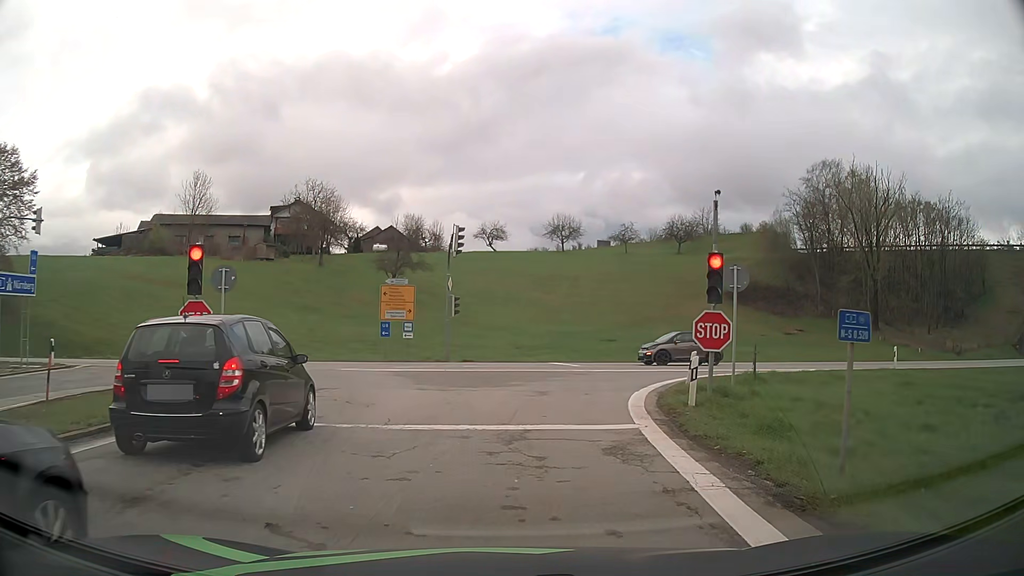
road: motorway_link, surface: asphalt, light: Day
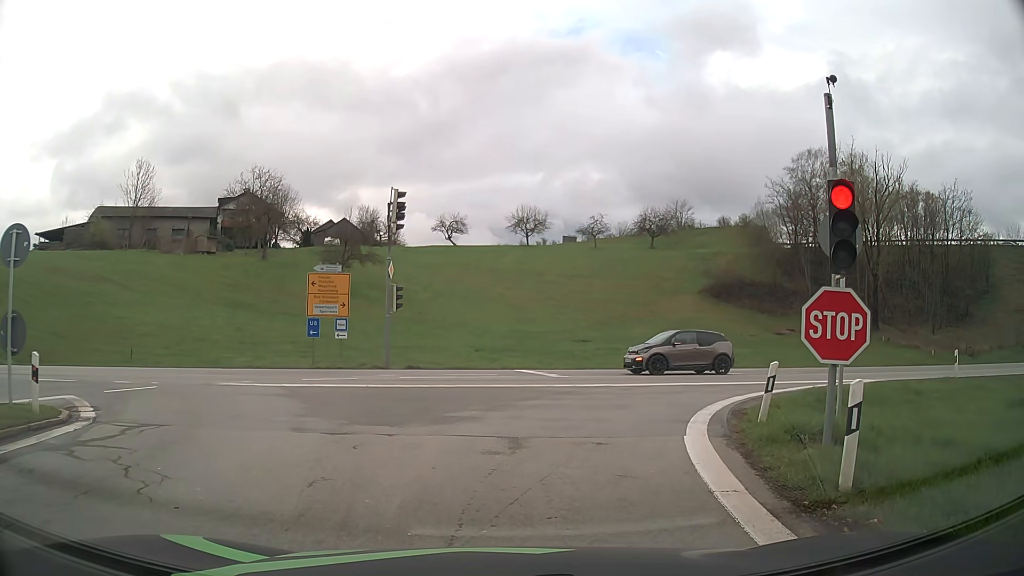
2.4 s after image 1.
(+0.2, +6.9) m; +2°
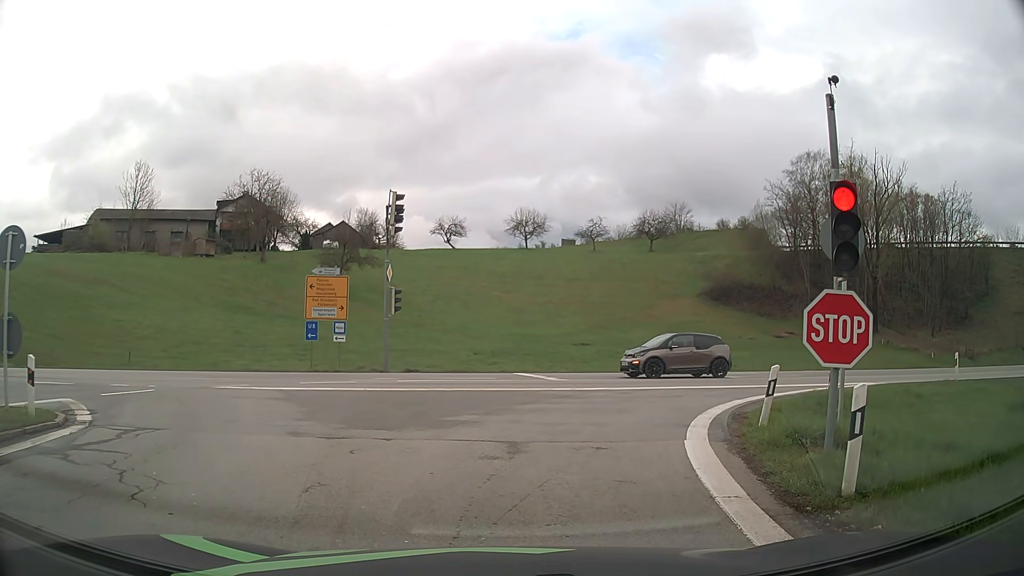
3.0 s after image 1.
(0.0, +0.1) m; 0°
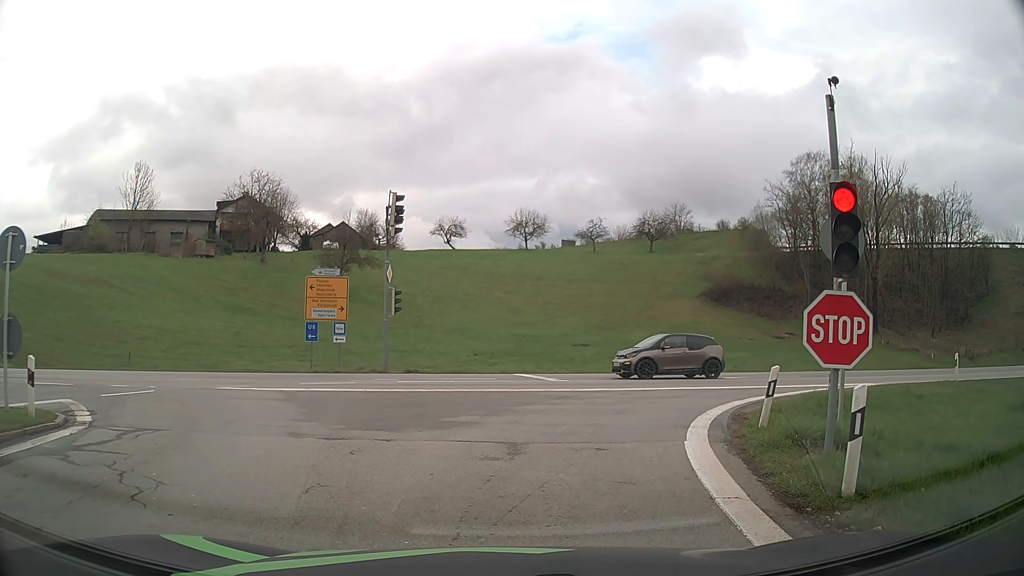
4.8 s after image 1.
(0.0, +0.1) m; 0°
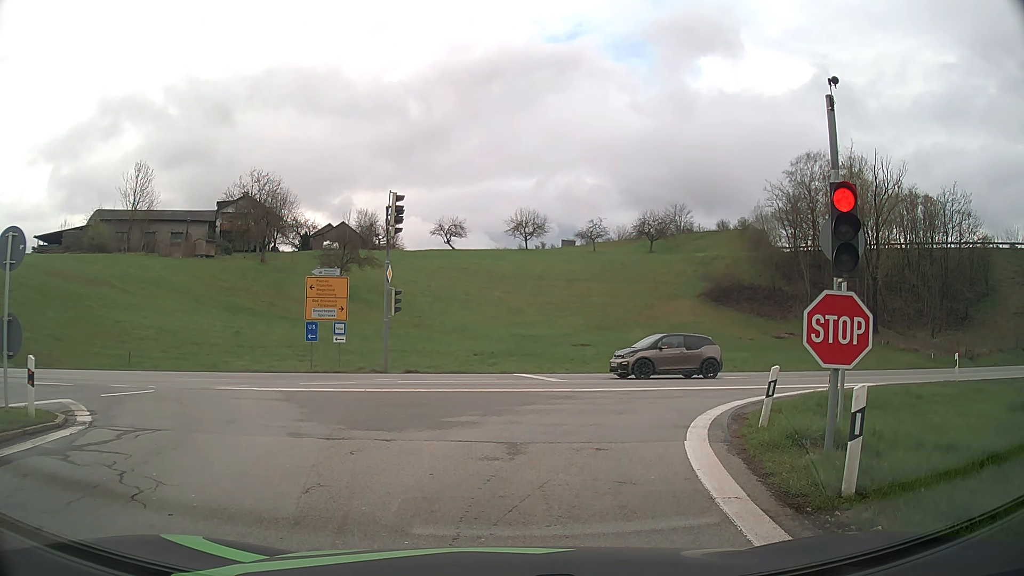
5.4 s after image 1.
(0.0, 0.0) m; 0°
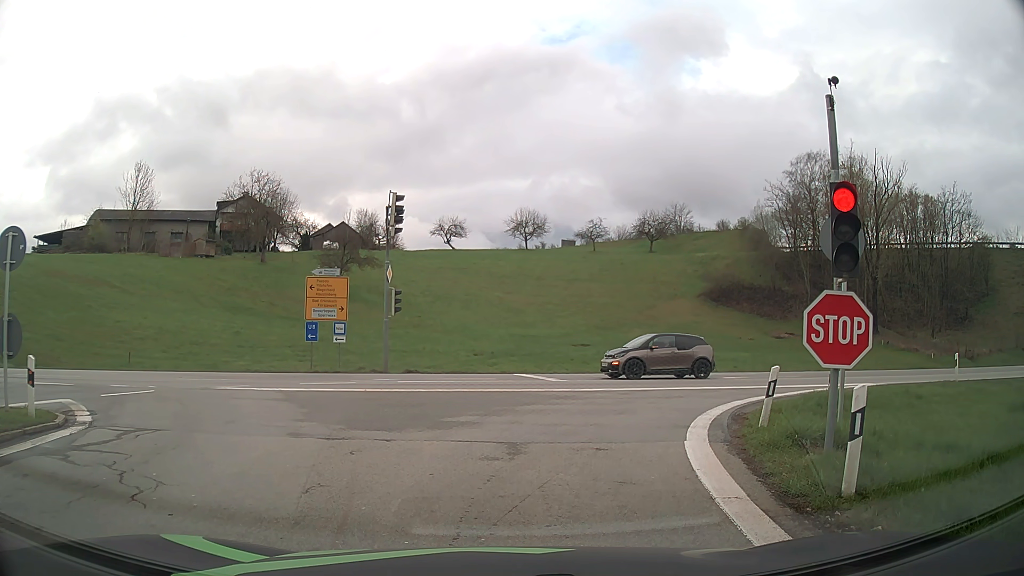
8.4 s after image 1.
(0.0, 0.0) m; 0°
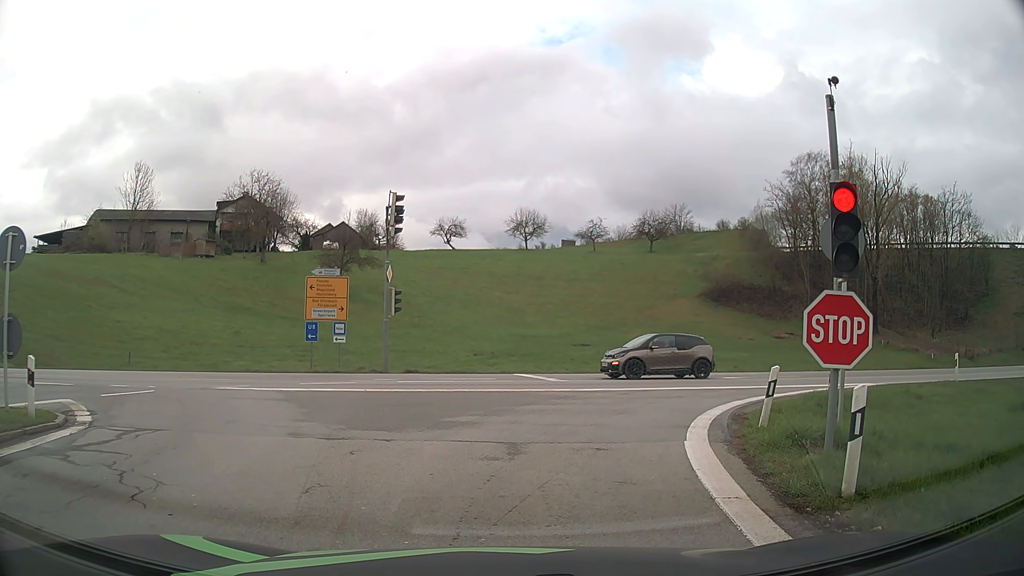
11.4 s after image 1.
(0.0, 0.0) m; 0°
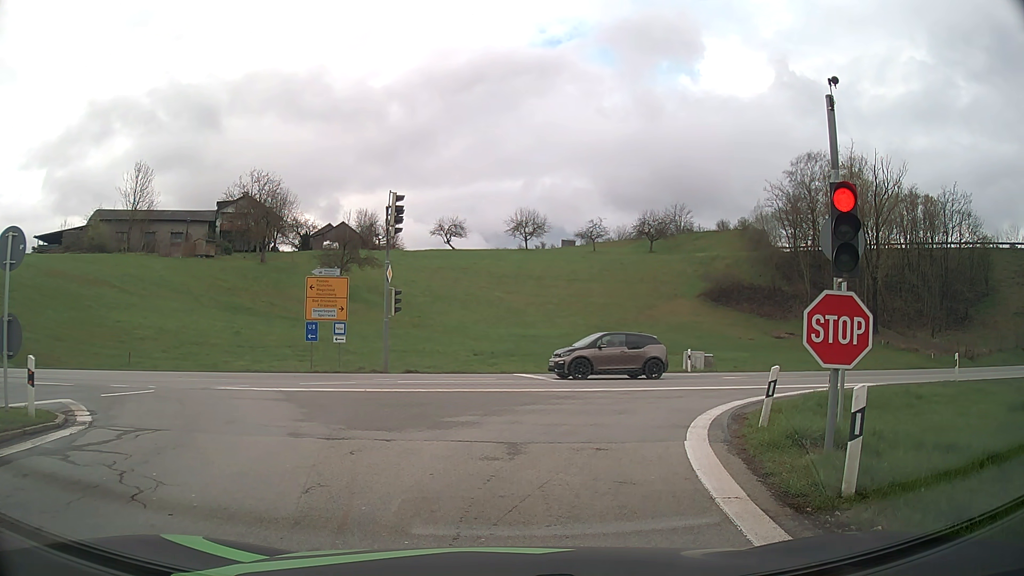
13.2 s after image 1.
(0.0, 0.0) m; 0°
(+1, +10) (+6, +19) (+14, +24) (+24, +26) (+34, +28) (+43, +31) (+53, +33) (+63, +36) (+72, +38) (+82, +42) m
